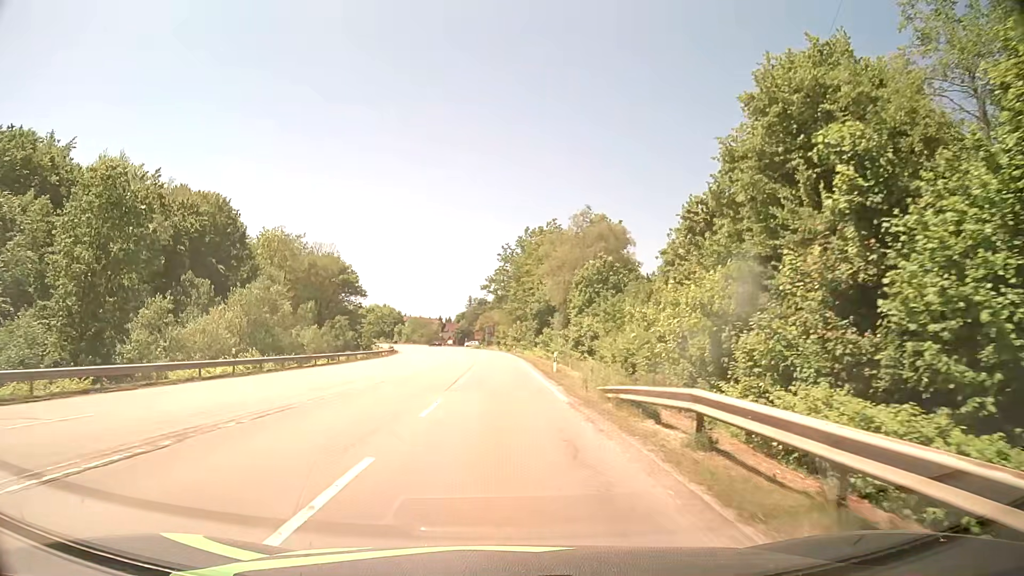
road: secondary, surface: asphalt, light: Day
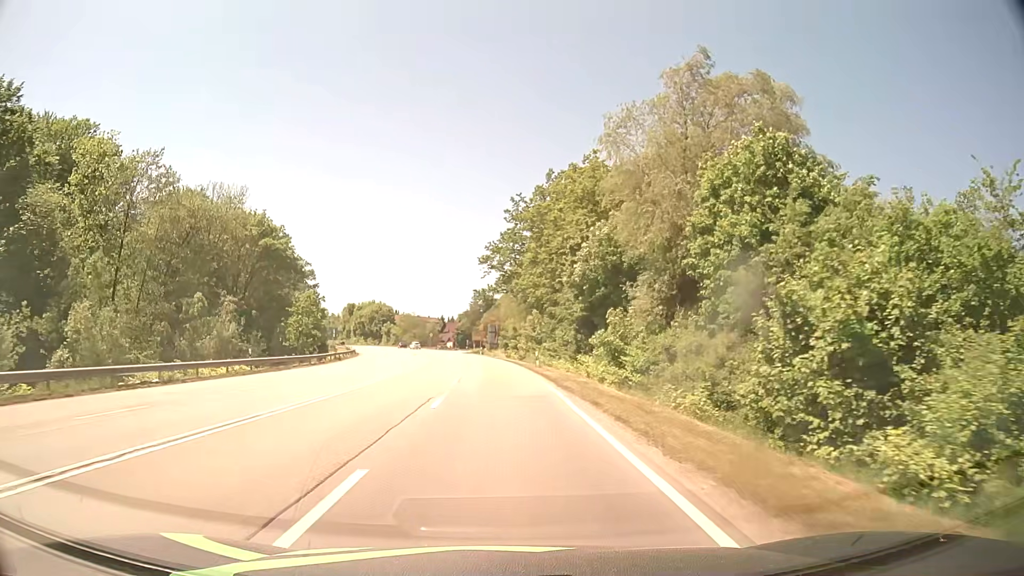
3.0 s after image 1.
(-0.3, +43.0) m; -1°
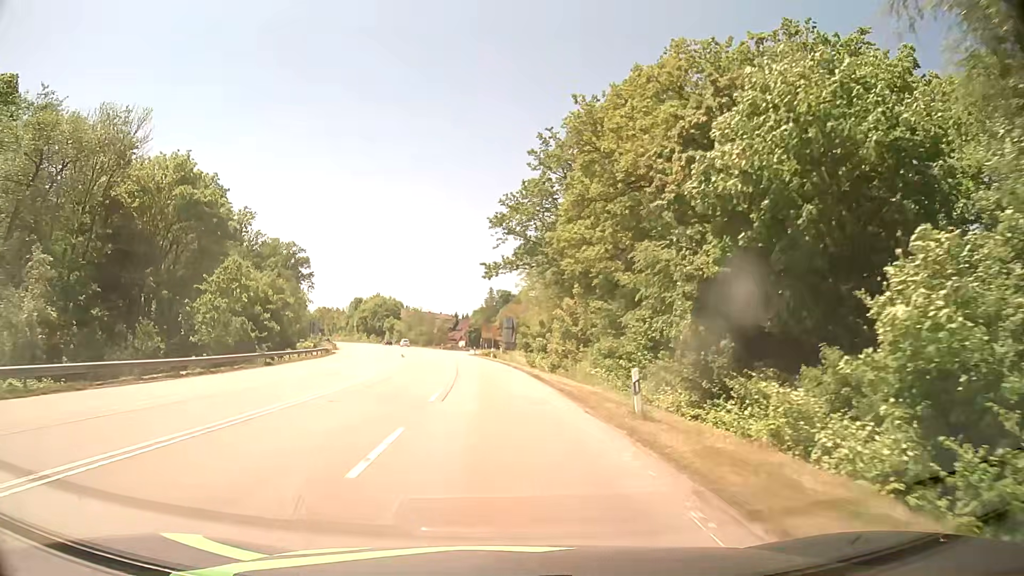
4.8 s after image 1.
(-0.3, +25.3) m; -1°
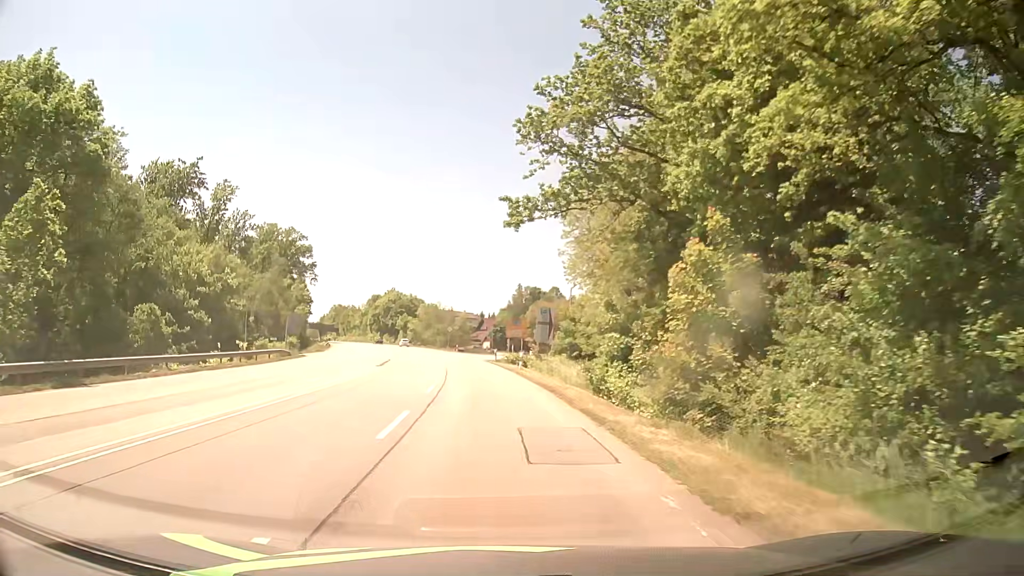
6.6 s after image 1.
(-0.6, +24.3) m; -2°
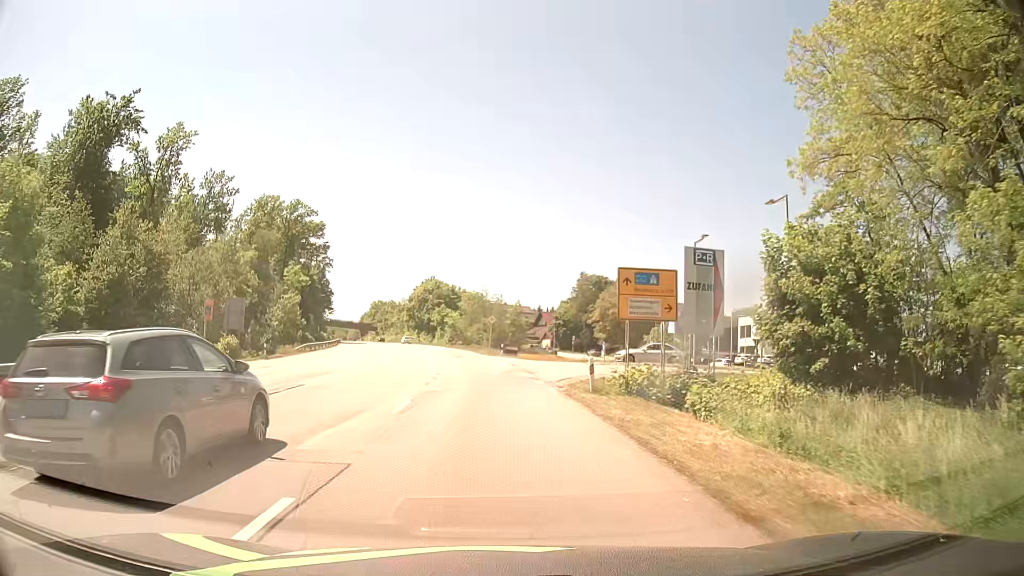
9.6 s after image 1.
(-1.4, +35.1) m; -4°
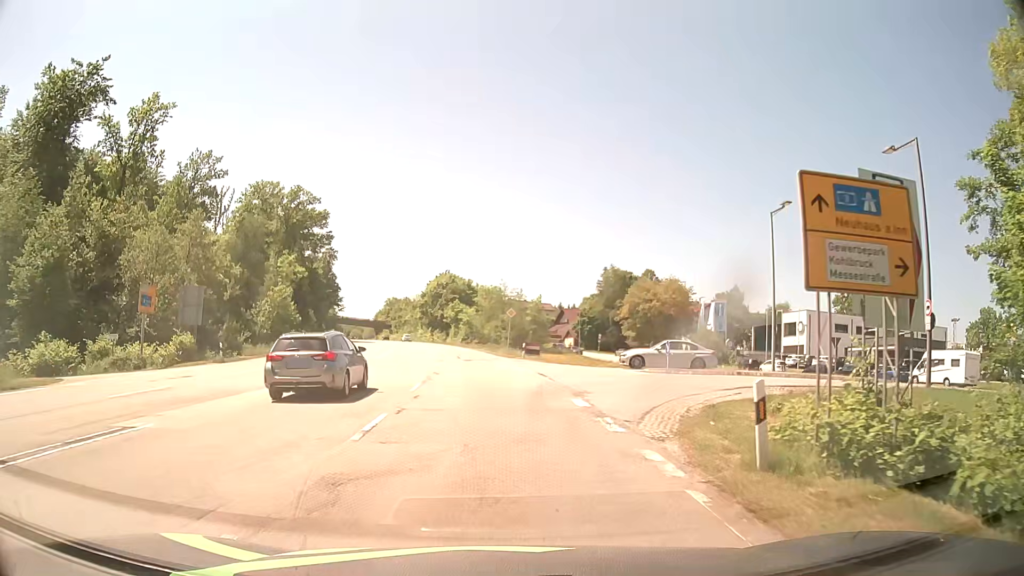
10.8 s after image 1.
(-0.3, +11.1) m; -2°
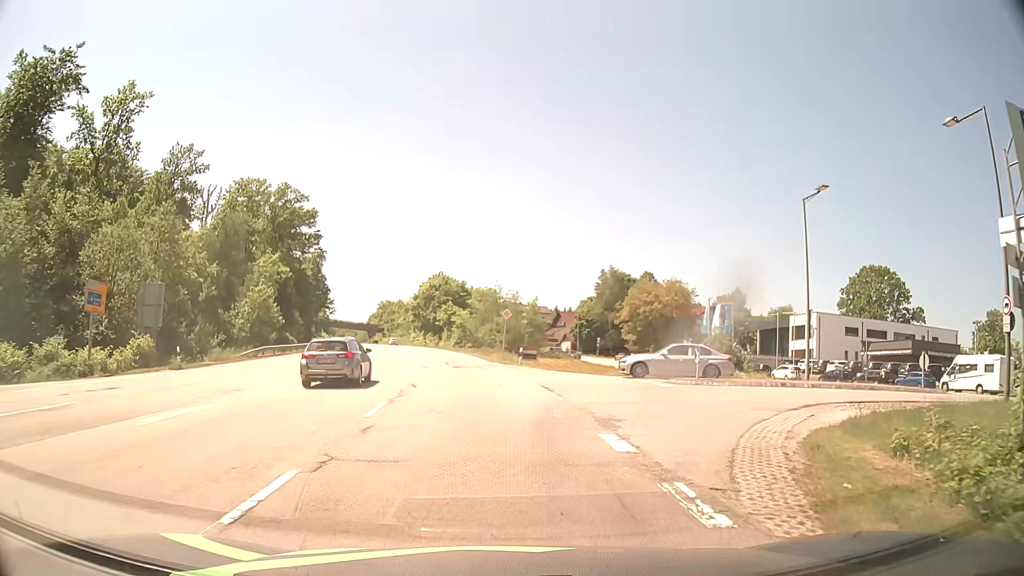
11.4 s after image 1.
(-0.1, +4.9) m; -1°
